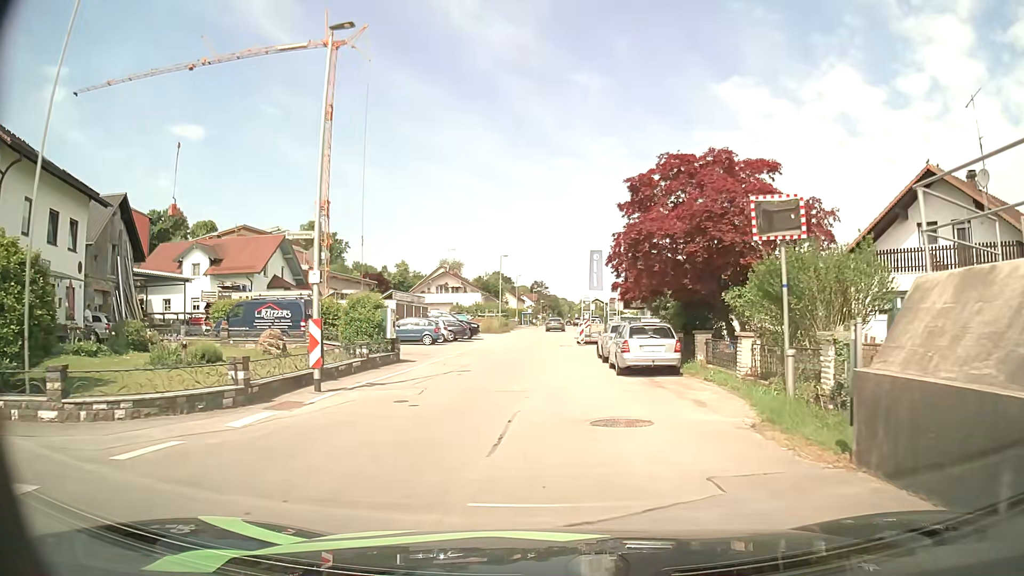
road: unclassified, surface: asphalt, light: Day
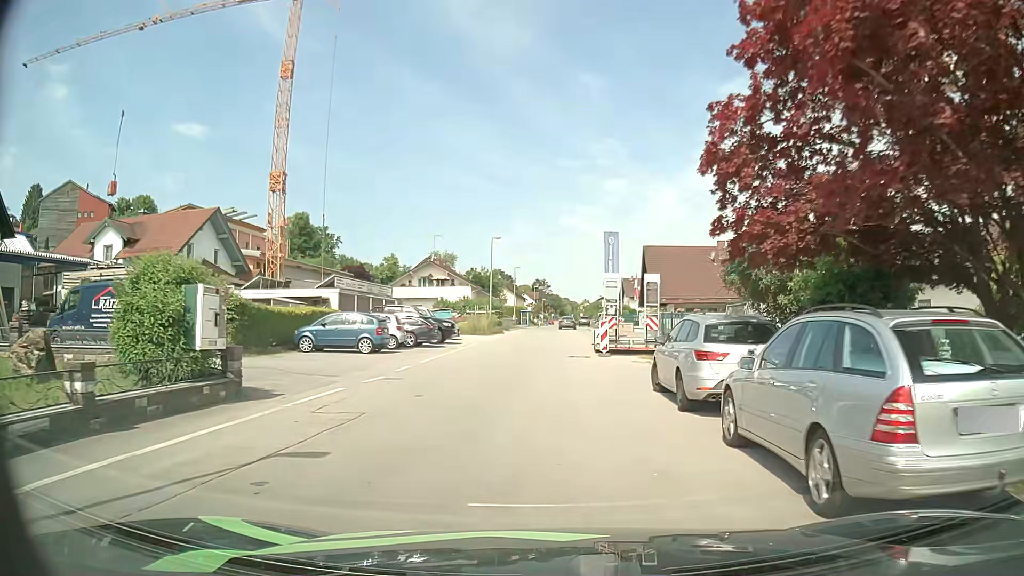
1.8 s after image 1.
(-0.1, +13.6) m; 0°
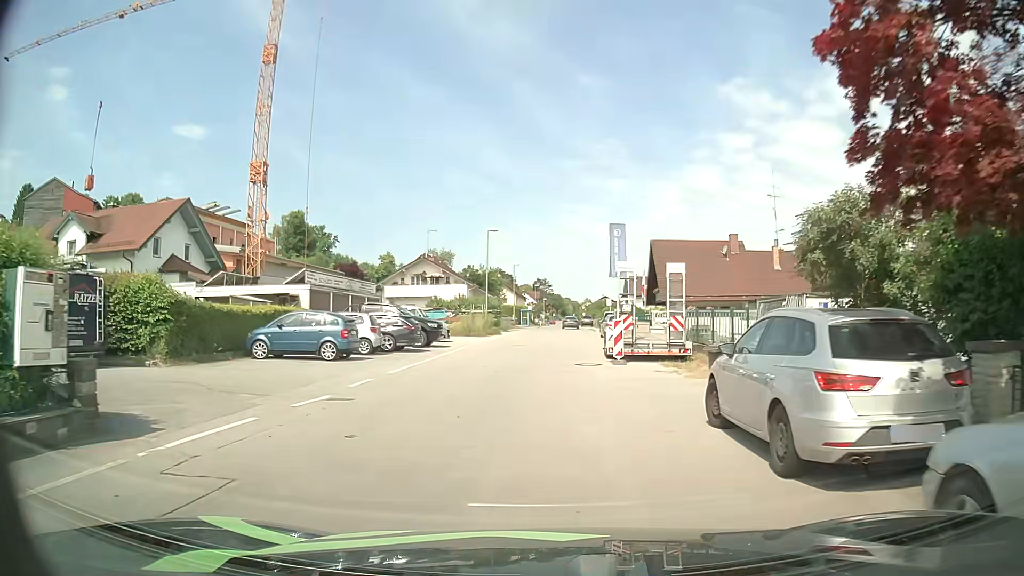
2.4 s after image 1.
(-0.1, +4.5) m; -1°
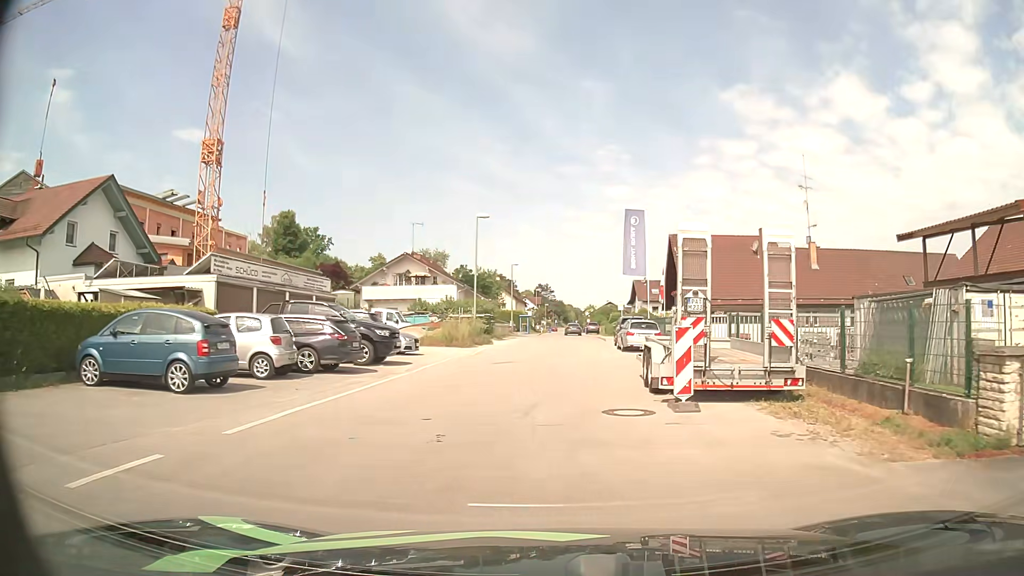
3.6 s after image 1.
(+0.1, +9.2) m; +1°
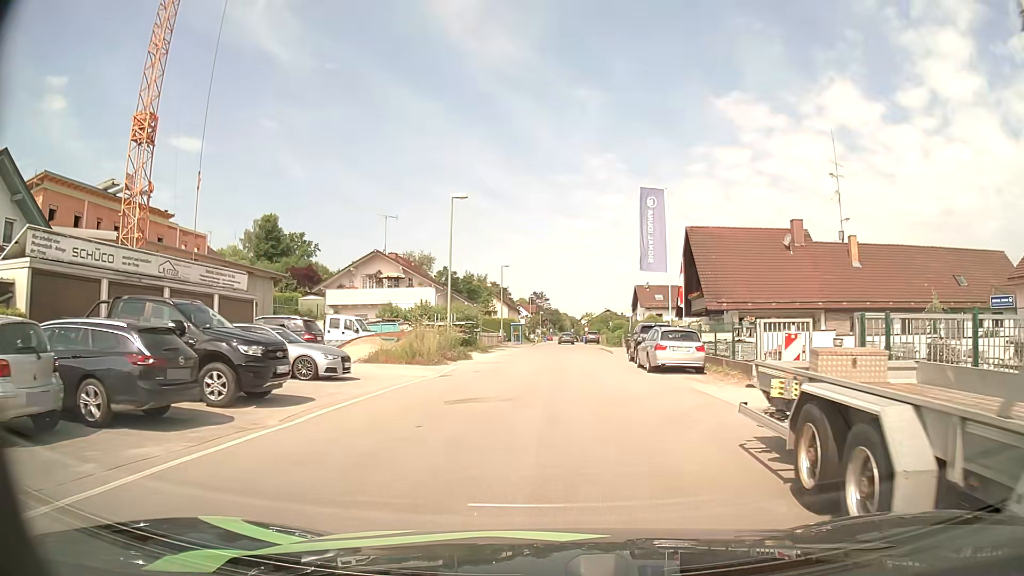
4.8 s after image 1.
(0.0, +8.9) m; -1°
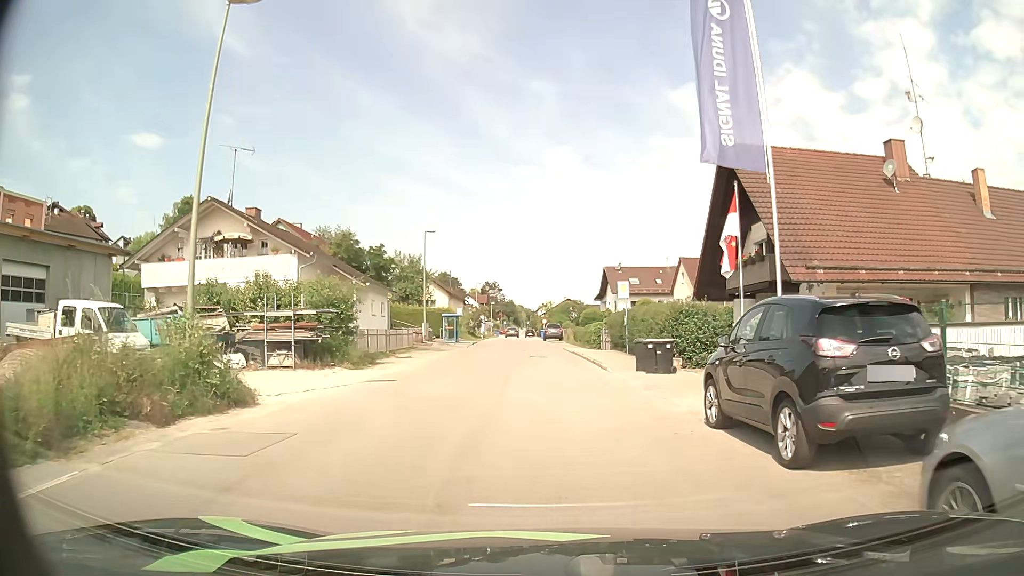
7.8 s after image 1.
(+0.9, +20.5) m; +5°
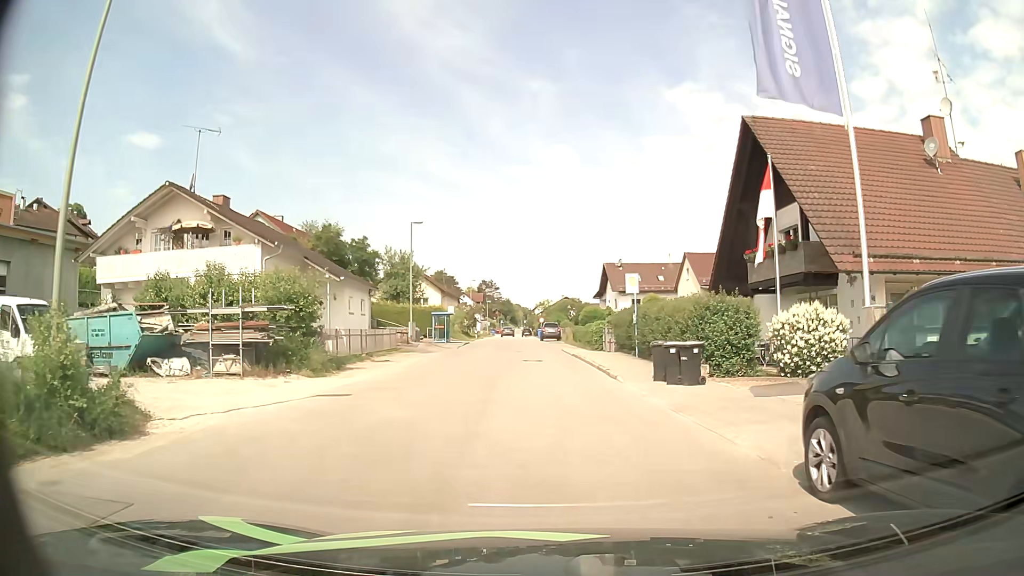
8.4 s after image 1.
(0.0, +3.7) m; 0°
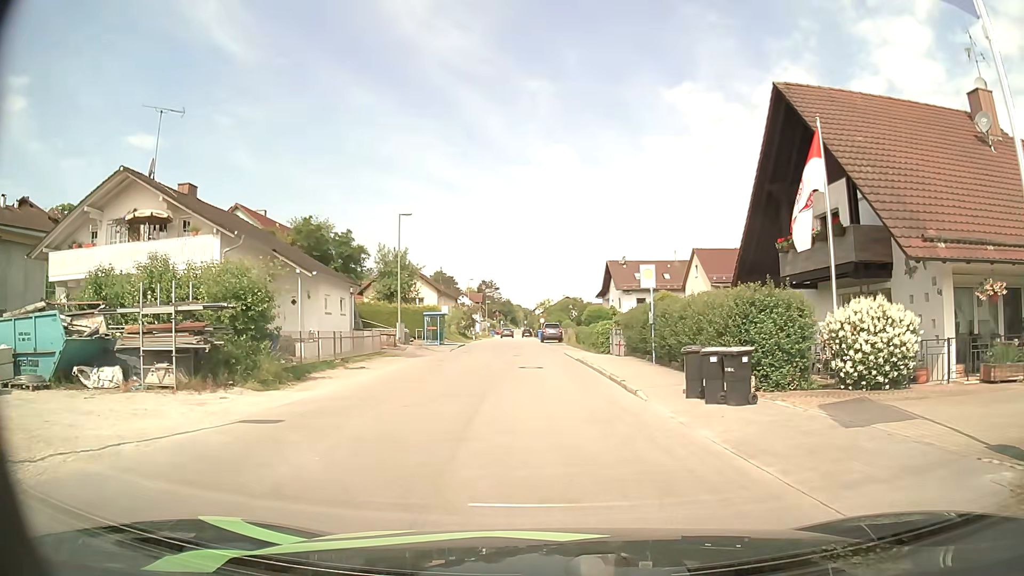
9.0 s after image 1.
(0.0, +3.7) m; 0°
